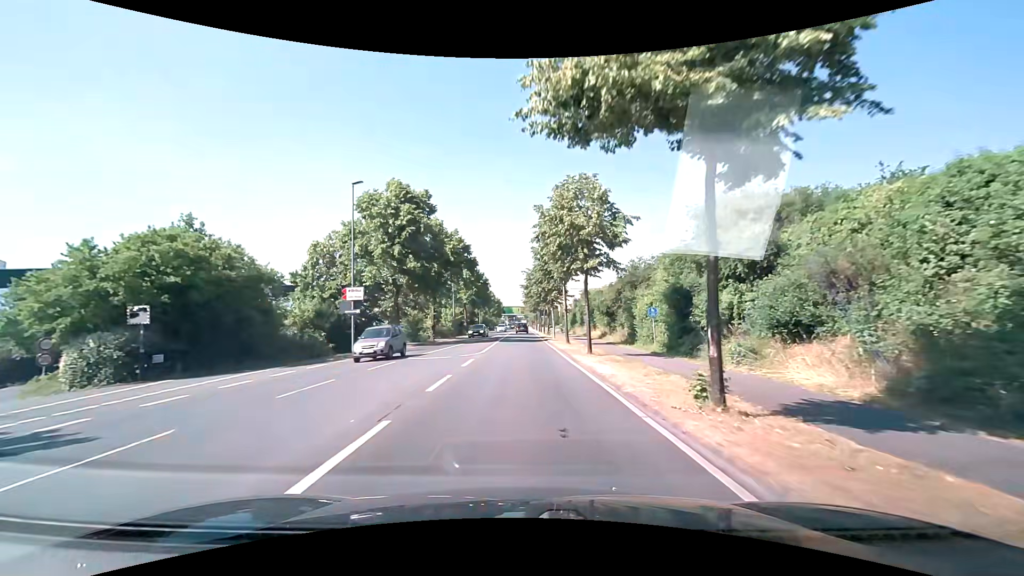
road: secondary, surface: asphalt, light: Day
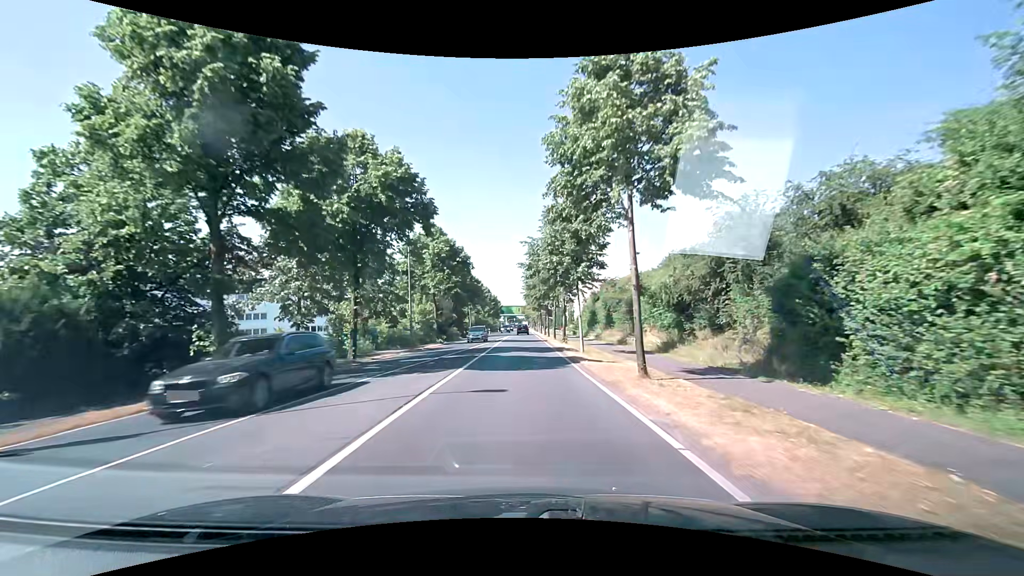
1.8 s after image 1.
(-0.2, +22.8) m; -1°
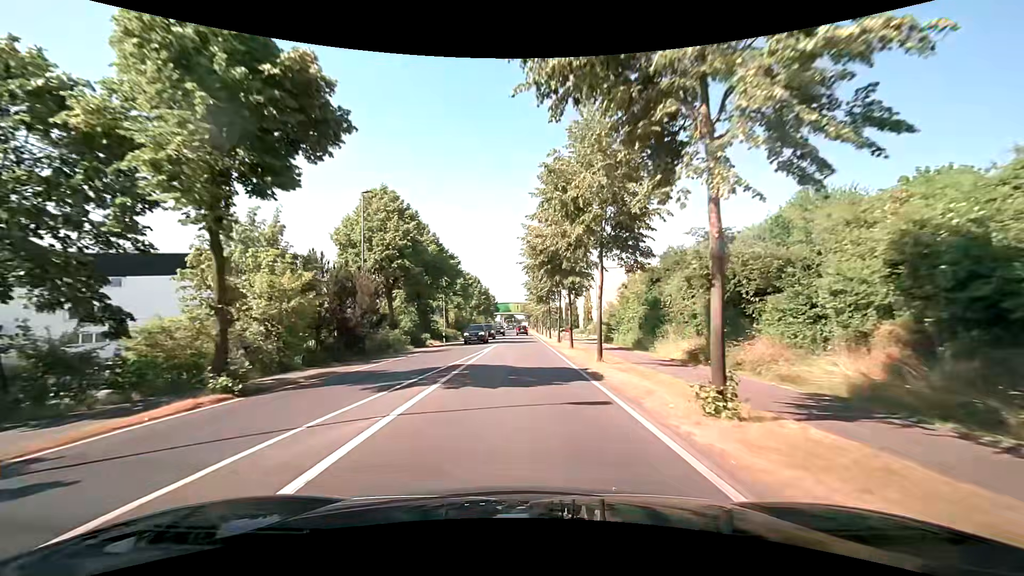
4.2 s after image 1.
(+0.1, +30.4) m; +1°
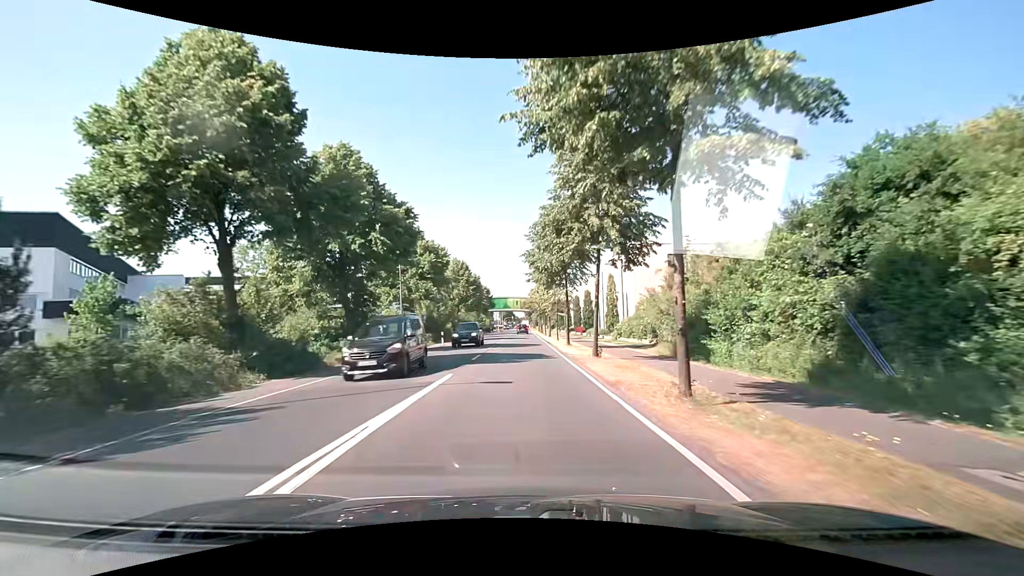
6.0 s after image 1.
(-0.1, +22.8) m; -1°
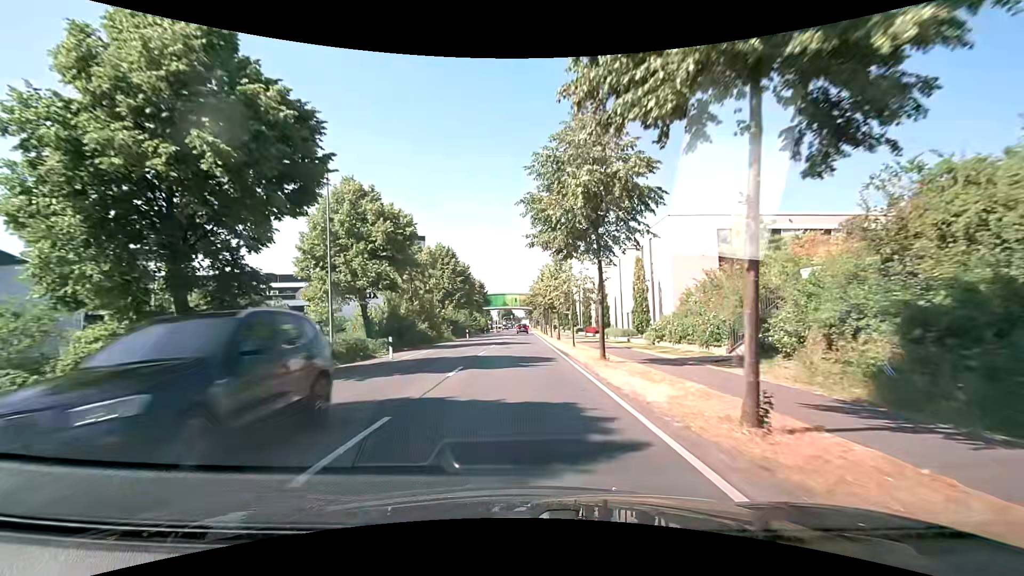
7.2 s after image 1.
(+0.2, +15.2) m; +1°
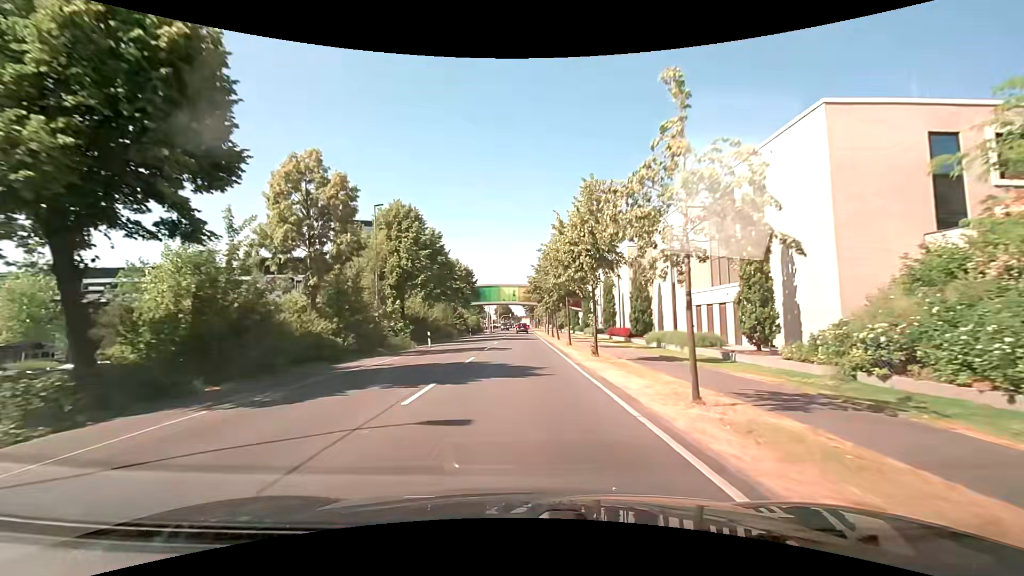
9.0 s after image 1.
(0.0, +22.9) m; 0°
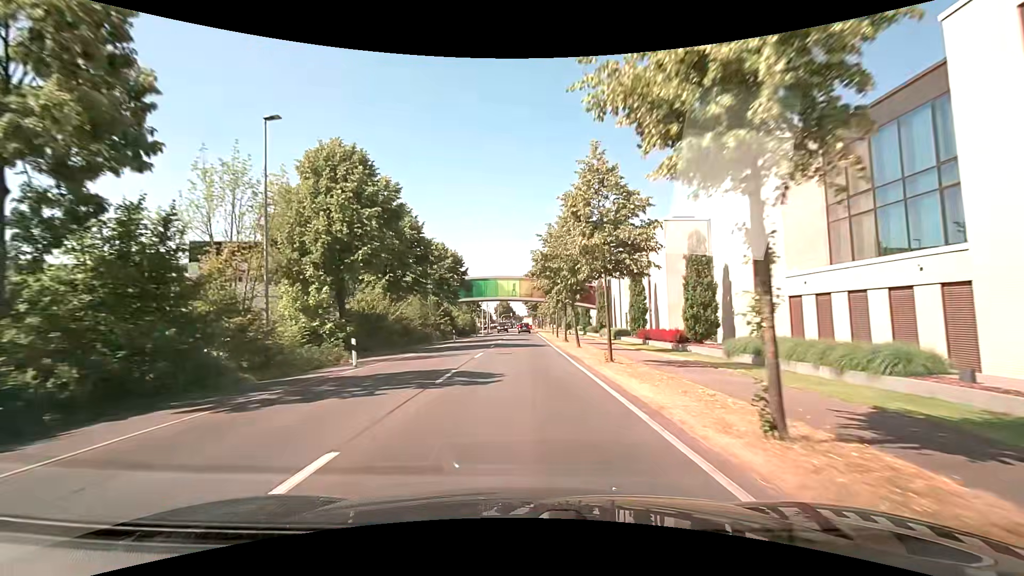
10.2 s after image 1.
(-0.1, +15.3) m; -1°
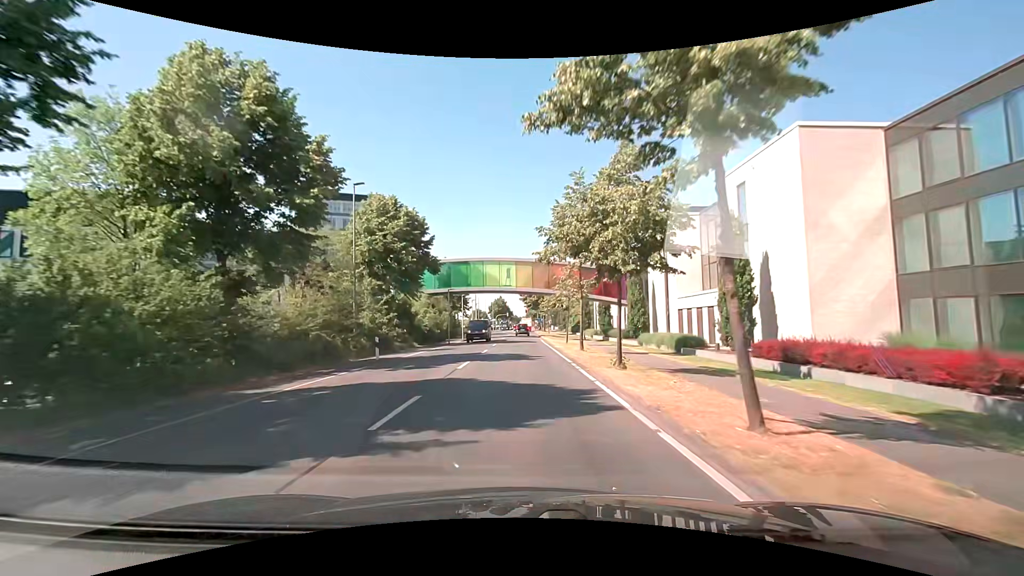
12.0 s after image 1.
(+0.1, +22.9) m; +1°
(0, +10) (0, +20) (0, +30) (0, +40) (0, +50) (-1, +60) (-1, +70) (-1, +80) (-1, +90) (-1, +100) m
